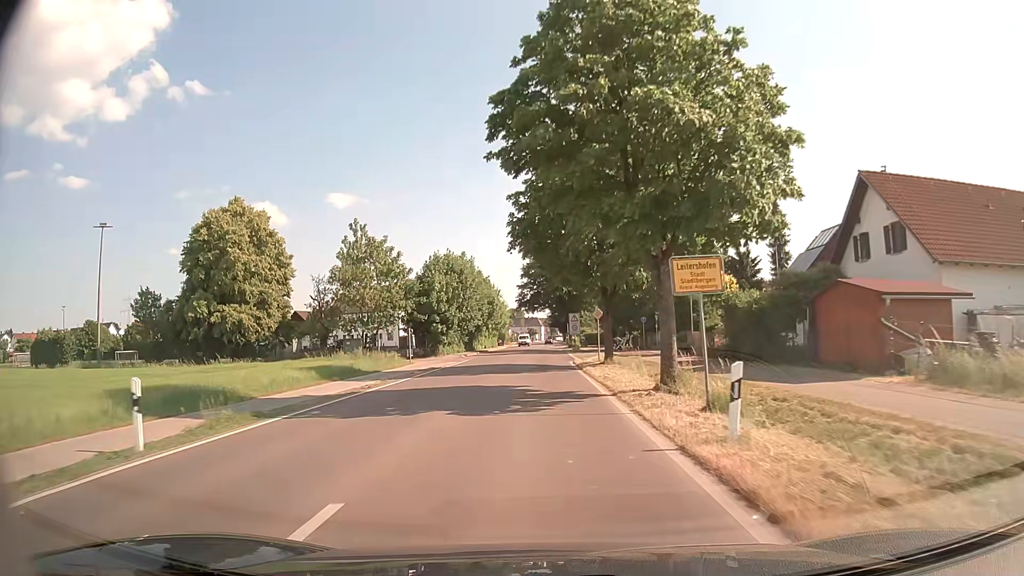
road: tertiary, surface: asphalt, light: Day
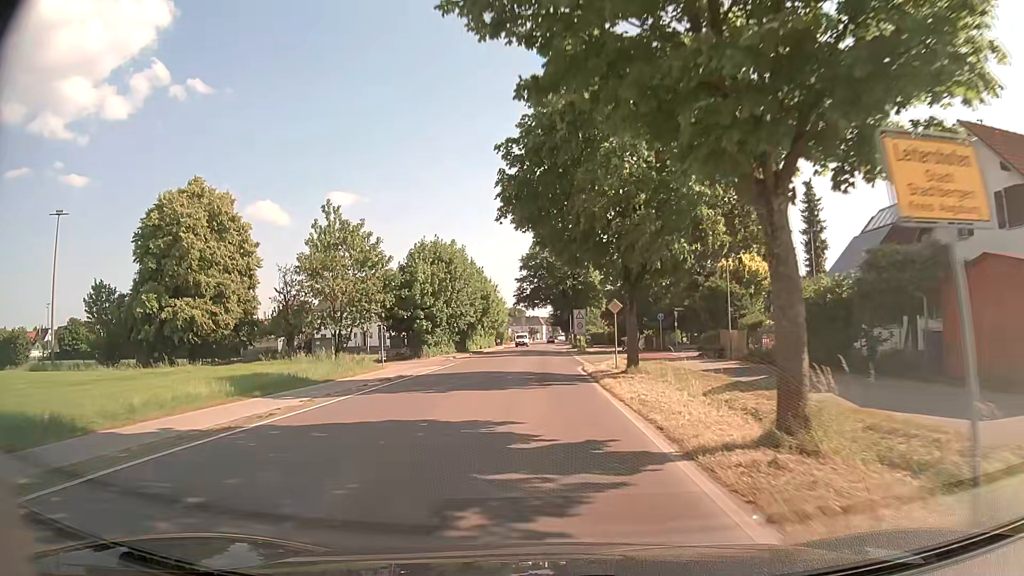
(0.0, +7.9) m; 0°
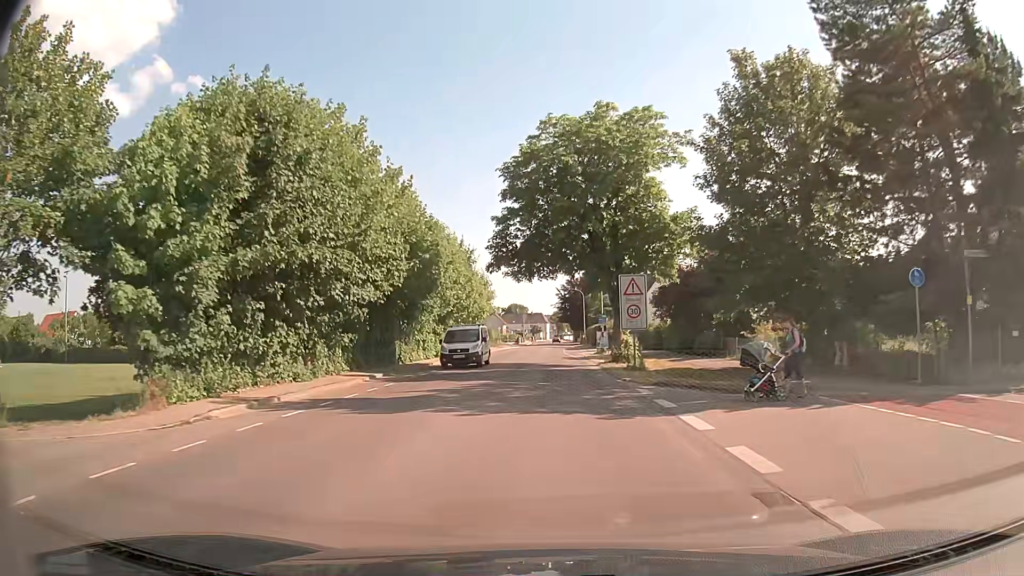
(-0.2, +34.6) m; 0°
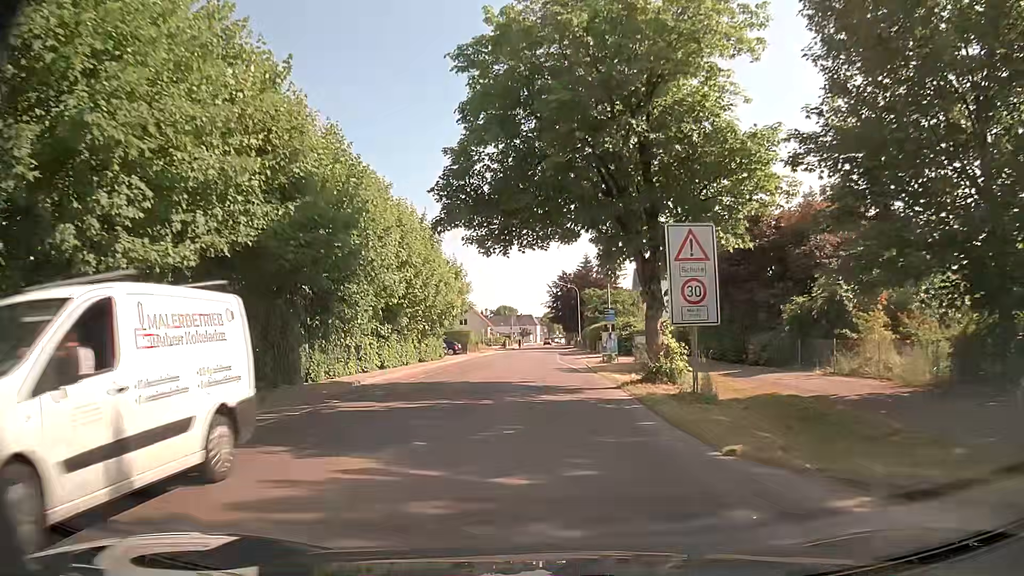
(0.0, +12.8) m; 0°
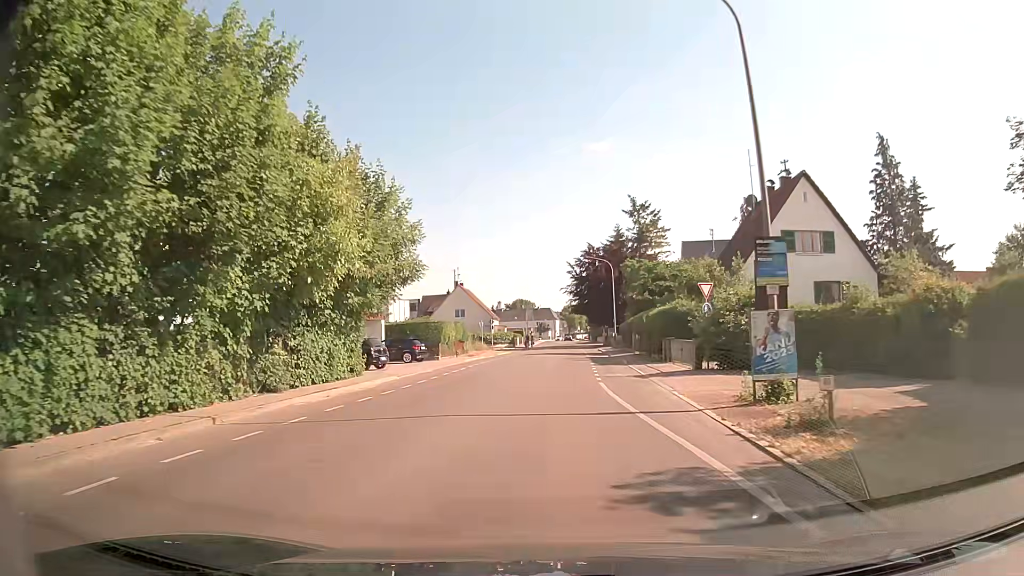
(0.0, +25.9) m; 0°
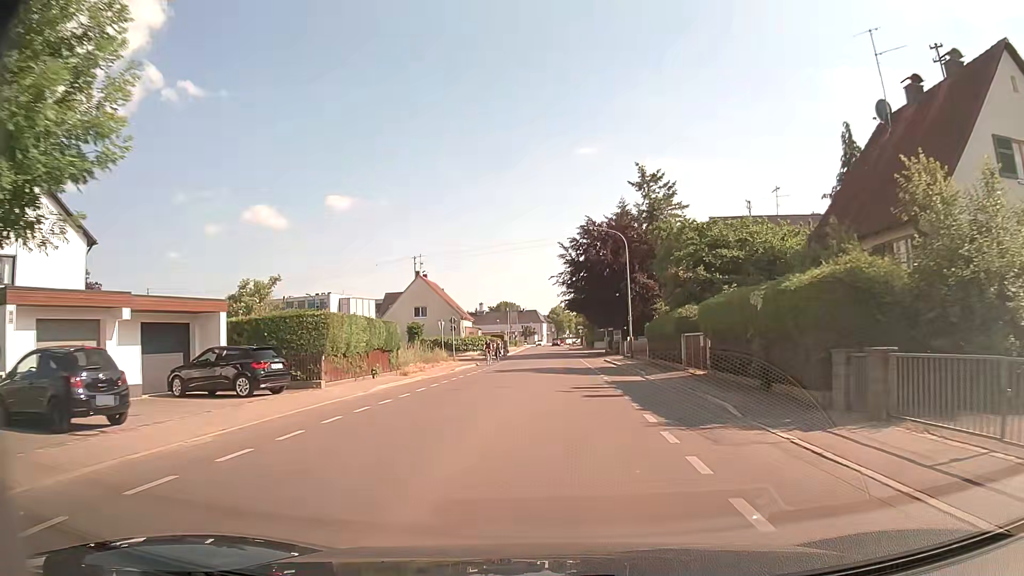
(-0.3, +19.6) m; 0°
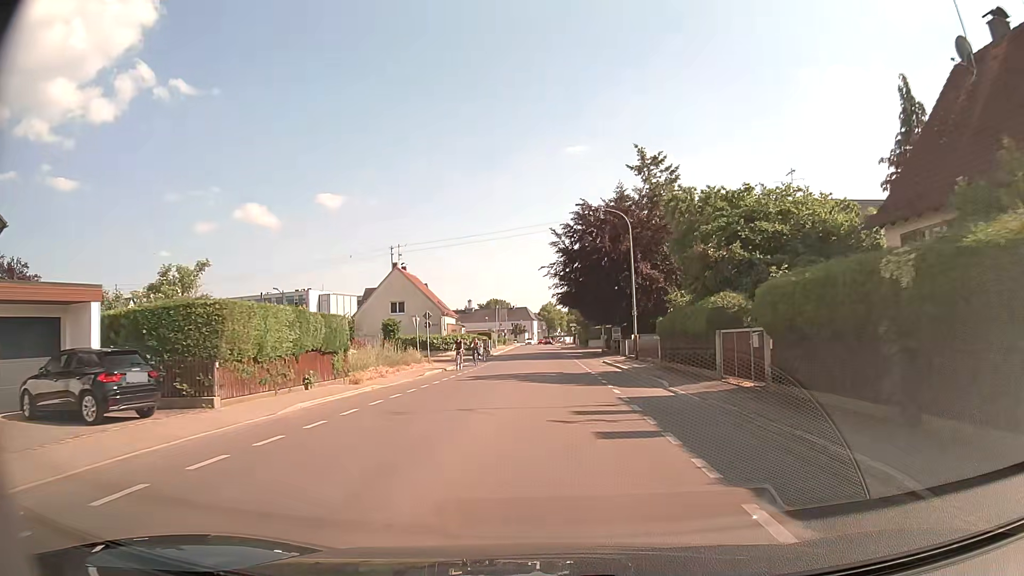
(+0.1, +6.6) m; +1°
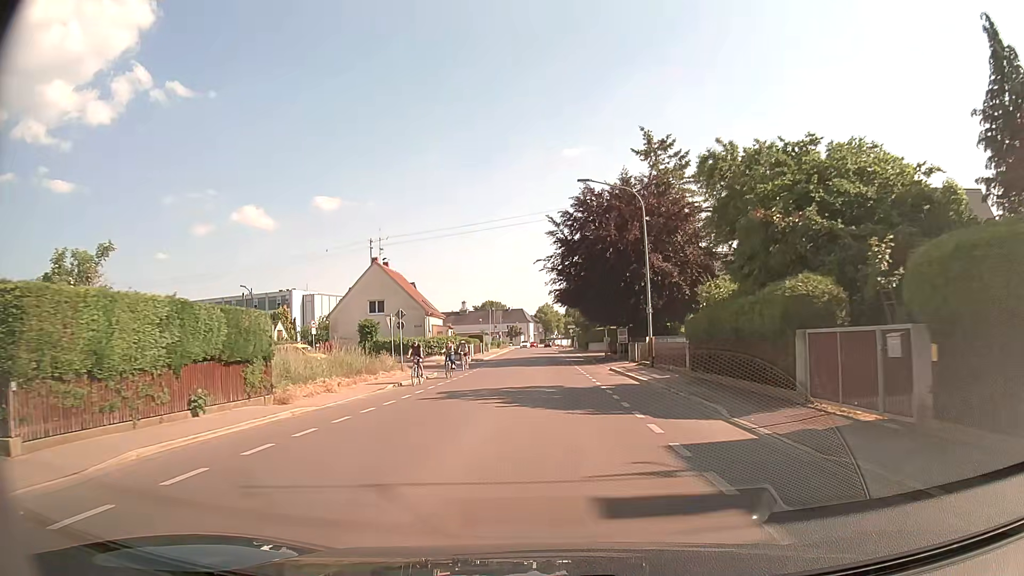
(0.0, +6.6) m; 0°
(0, +10) (0, +20) (0, +30) (0, +40) (0, +50) (0, +60) (0, +70) (0, +80) (0, +90) (0, +100) m
